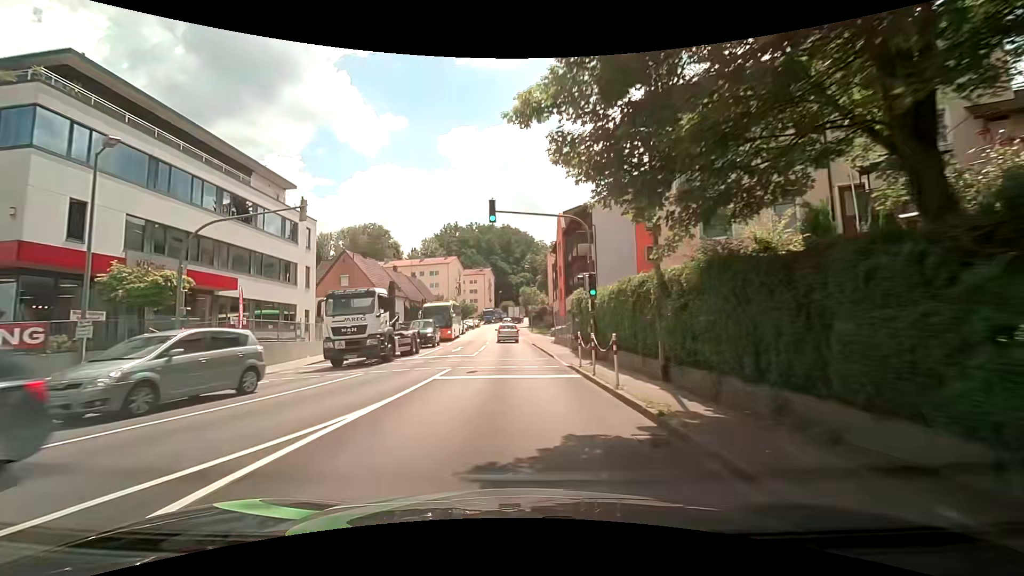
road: tertiary_link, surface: asphalt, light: Day
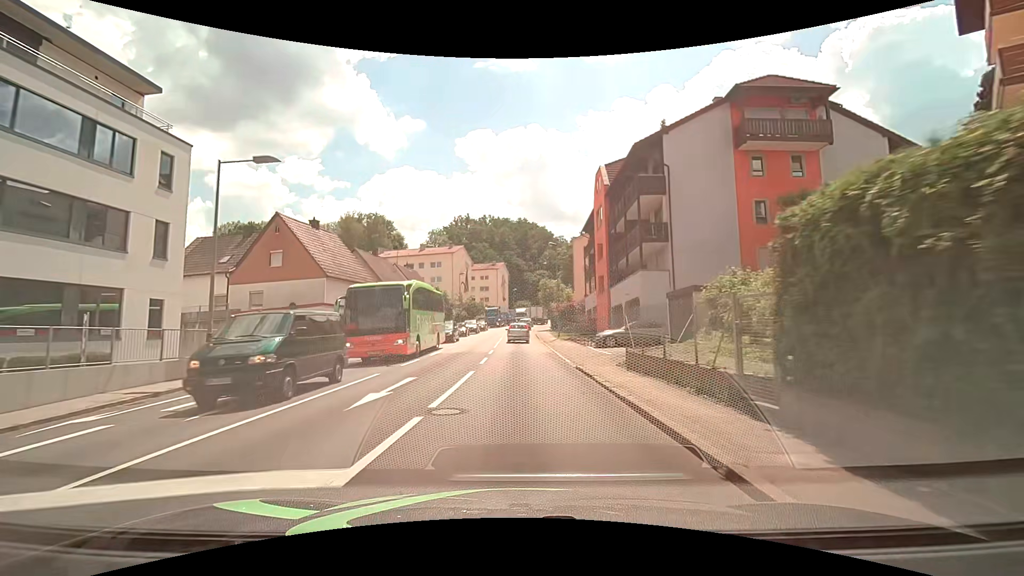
(-0.2, +18.5) m; -2°
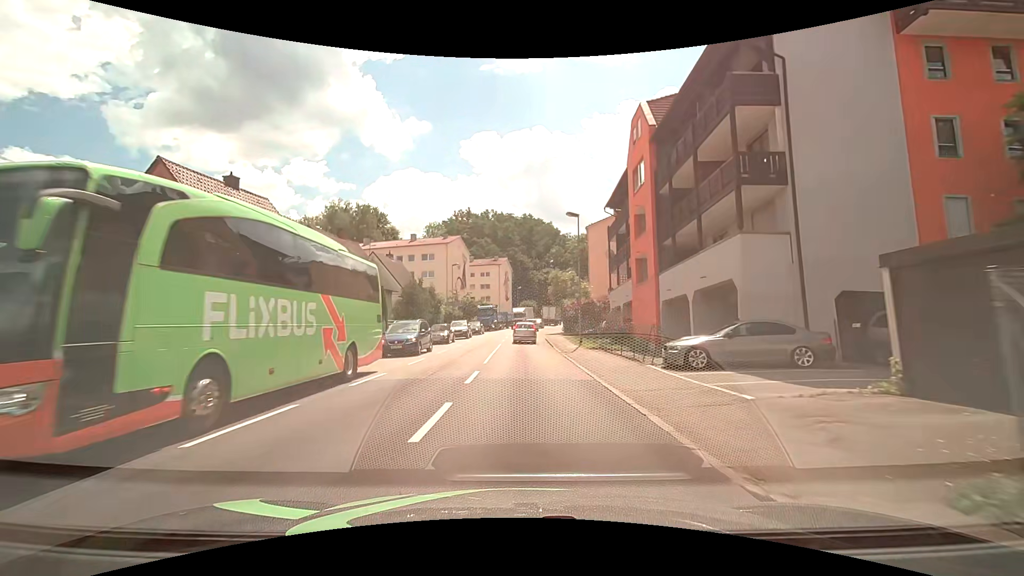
(0.0, +12.1) m; 0°
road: tertiary
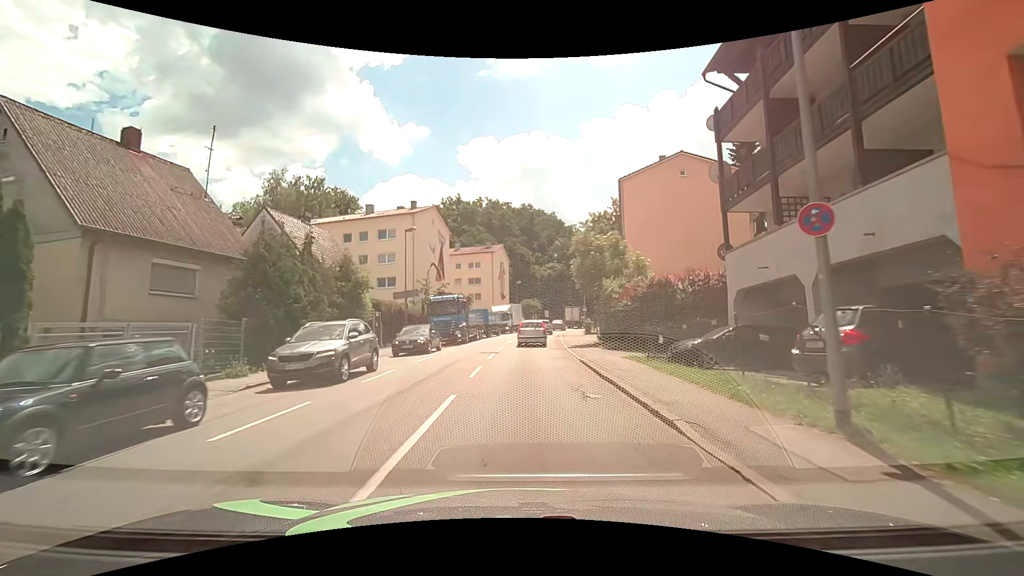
(+0.1, +23.7) m; 0°
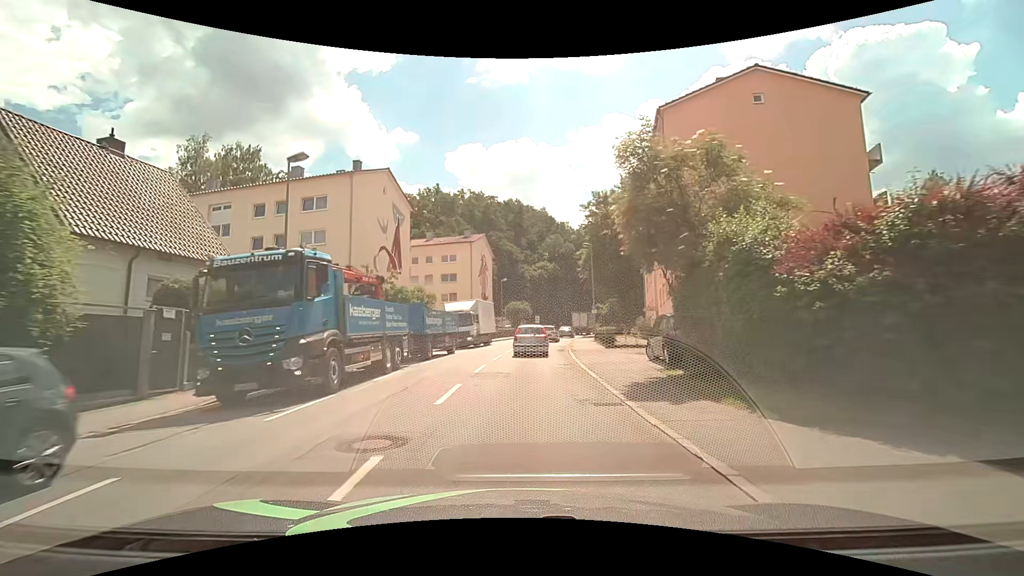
(+0.2, +16.1) m; +1°
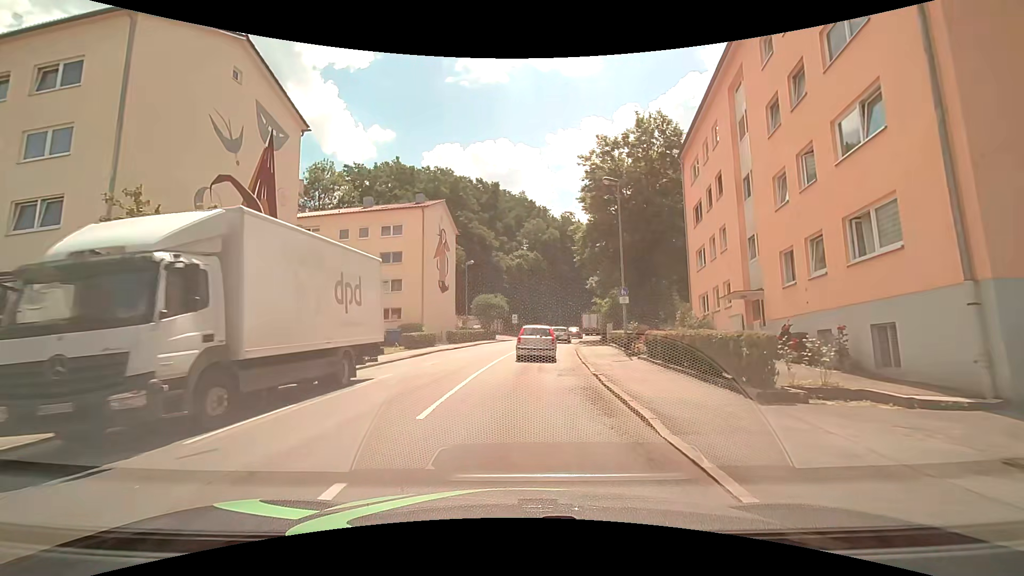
(+0.4, +19.3) m; +2°
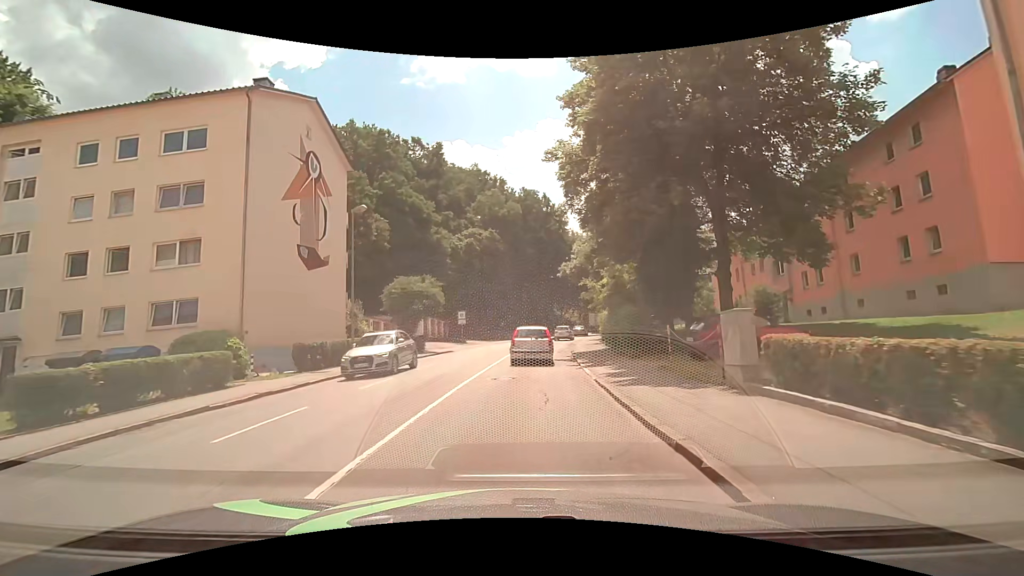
(+1.3, +23.7) m; +6°
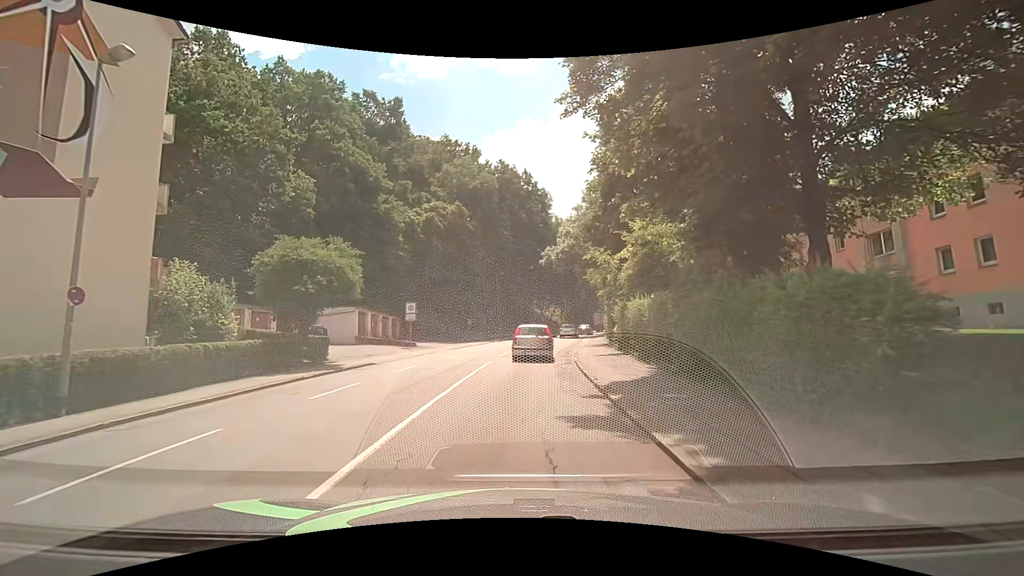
(+0.3, +14.6) m; +3°
(0, +10) (0, +20) (+1, +30) (+2, +40) (+4, +50) (+6, +60) (+8, +69) (+10, +79) (+13, +89) (+17, +98) m
